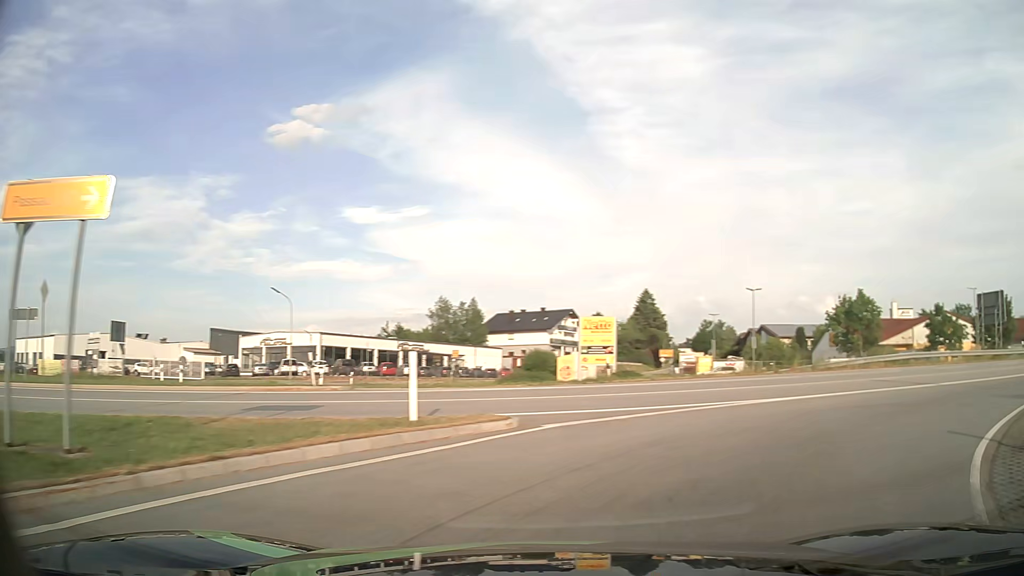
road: primary_link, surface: asphalt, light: Day
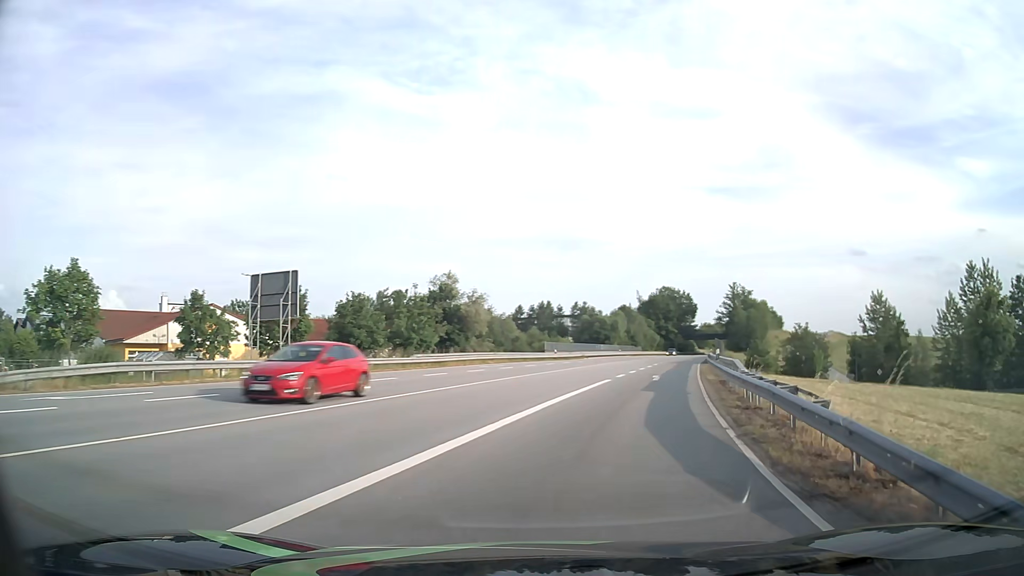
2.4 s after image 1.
(+10.2, +14.3) m; +63°
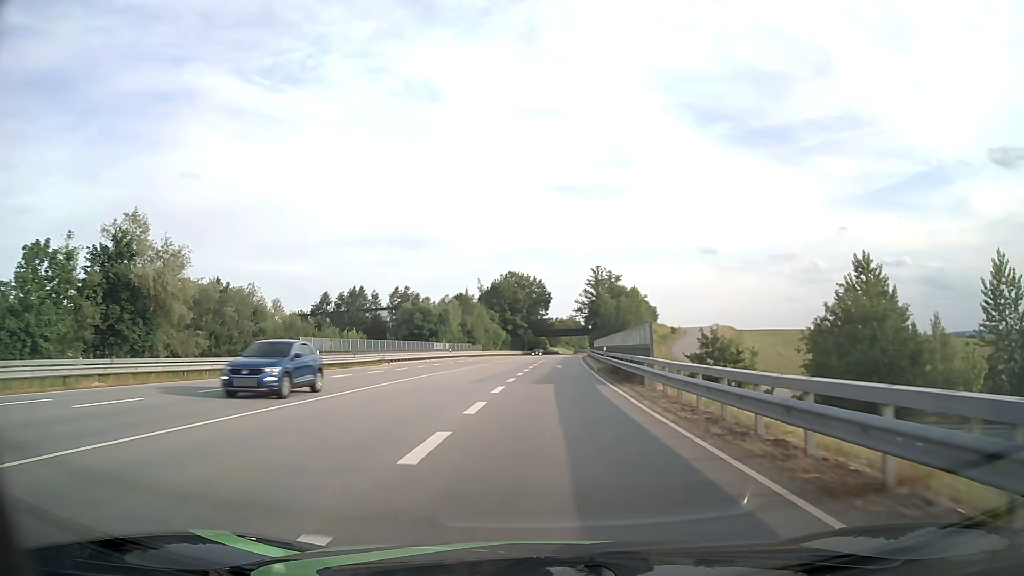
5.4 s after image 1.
(+5.9, +36.2) m; +13°
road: primary
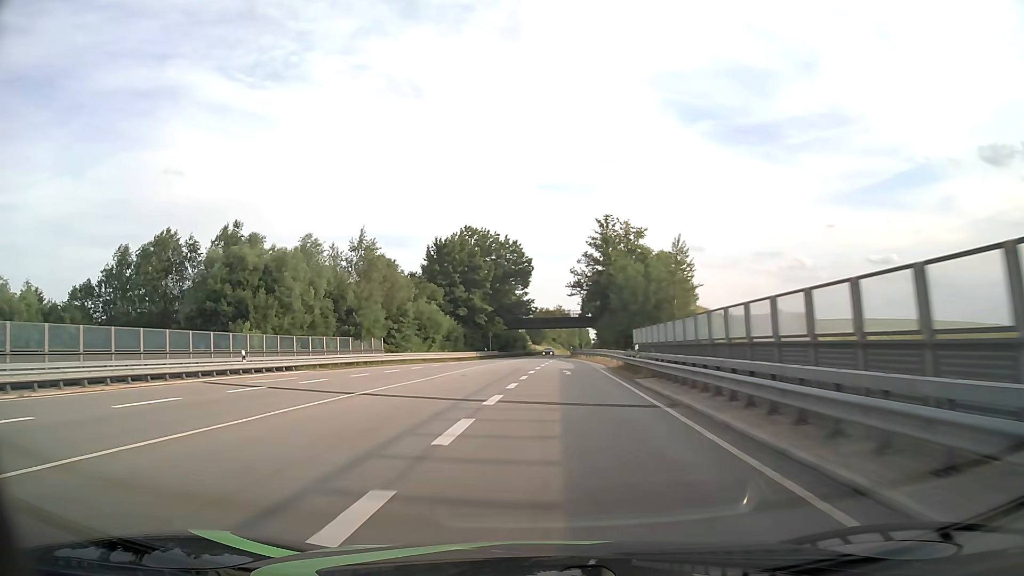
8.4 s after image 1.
(+1.7, +60.1) m; +1°
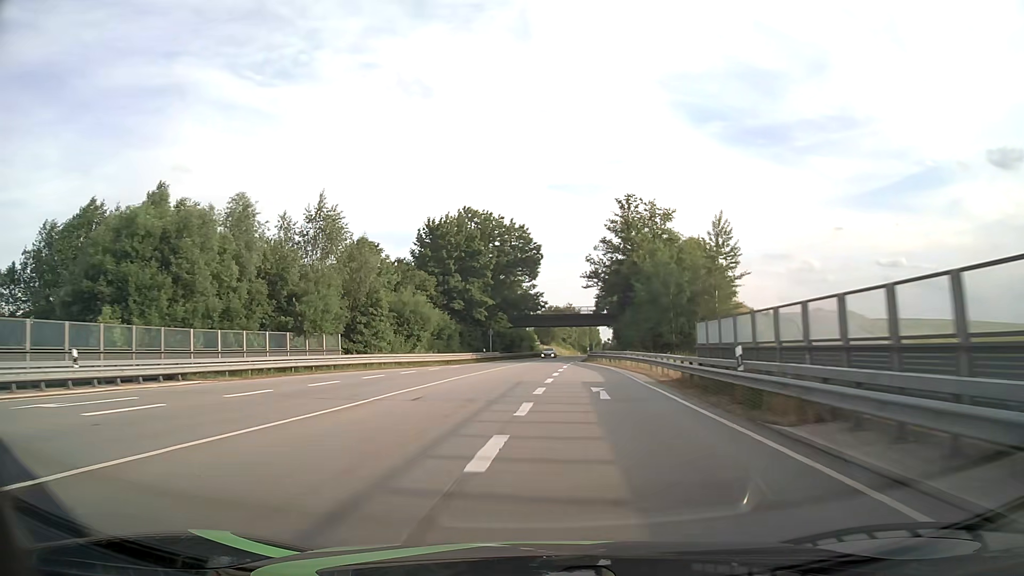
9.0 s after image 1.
(-0.1, +14.1) m; -1°
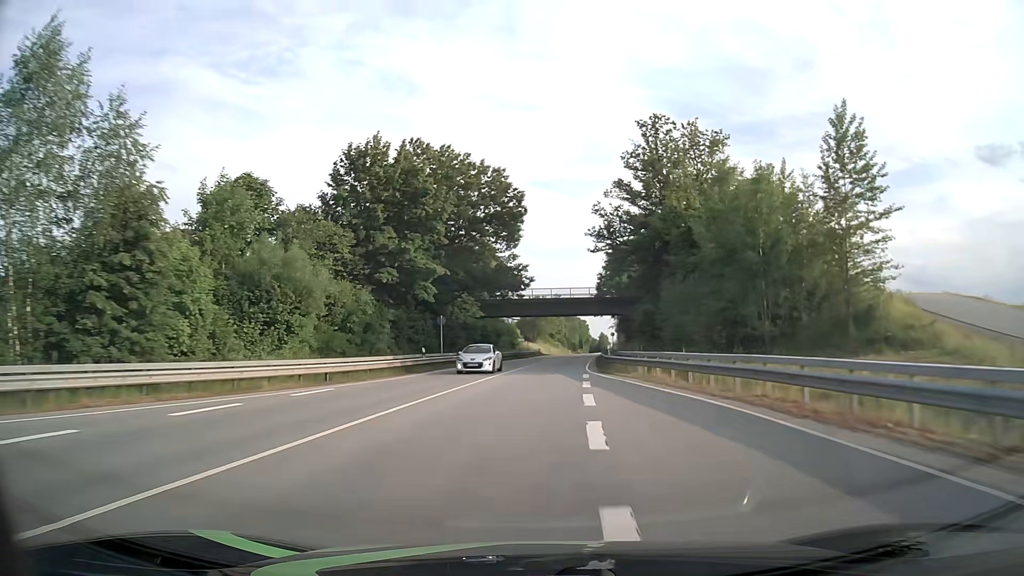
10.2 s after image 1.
(+0.2, +29.0) m; +1°
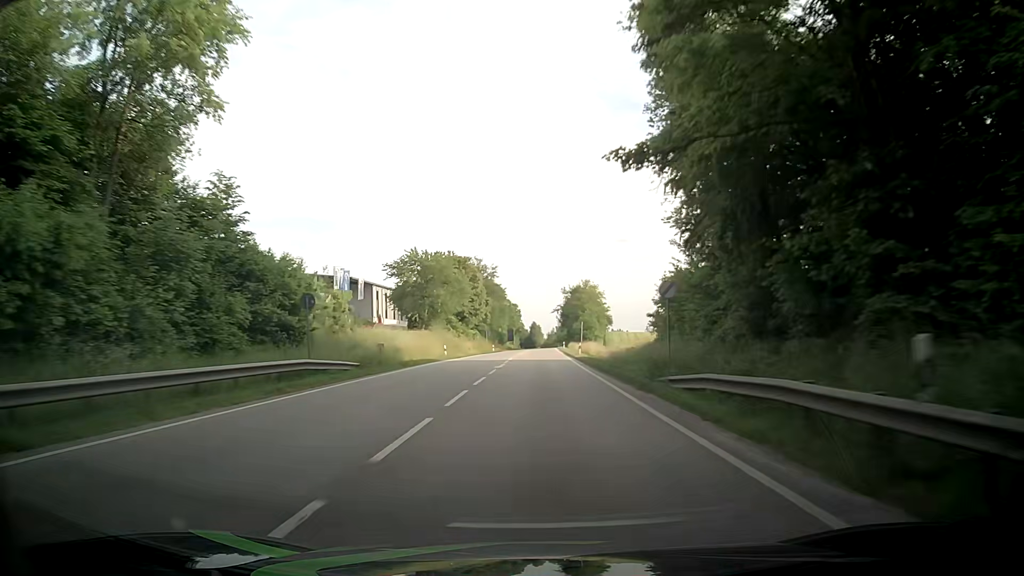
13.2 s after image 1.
(+4.1, +75.0) m; +6°
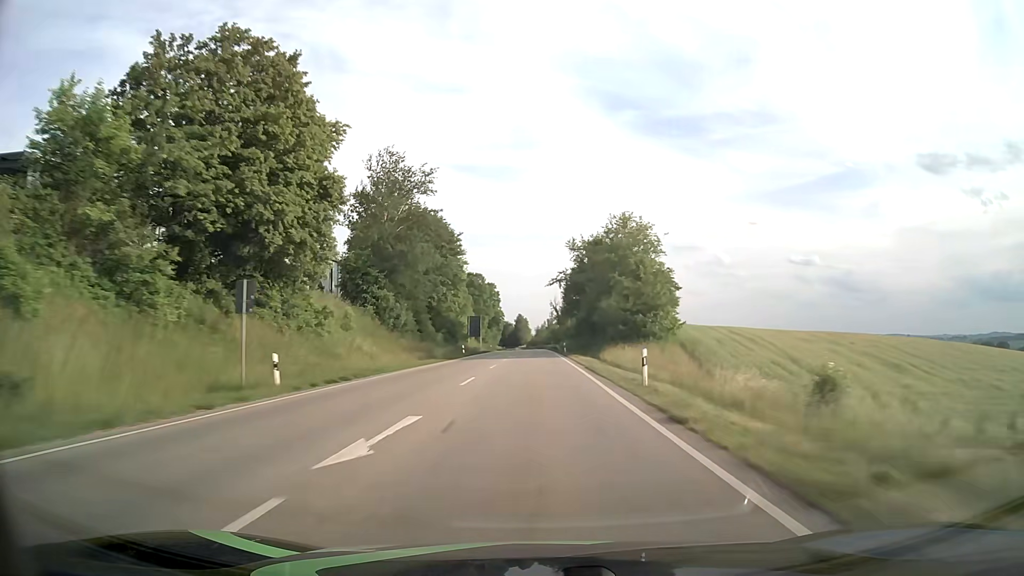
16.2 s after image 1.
(+0.5, +78.5) m; +1°
(0, +10) (0, +20) (0, +30) (0, +40) (0, +50) (0, +60) (0, +70) (0, +80) (0, +90) (0, +100) m
